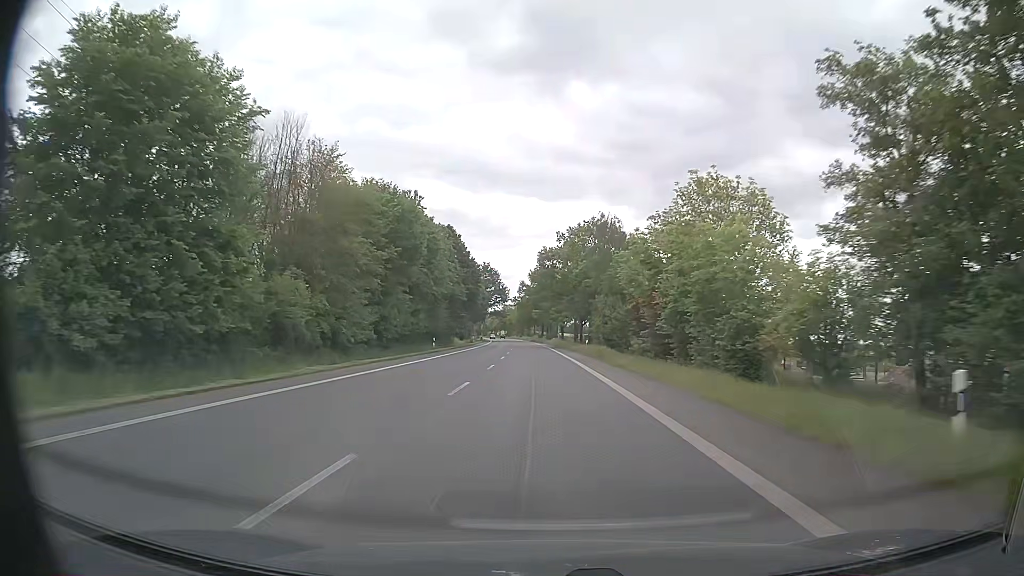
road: primary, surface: asphalt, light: Day
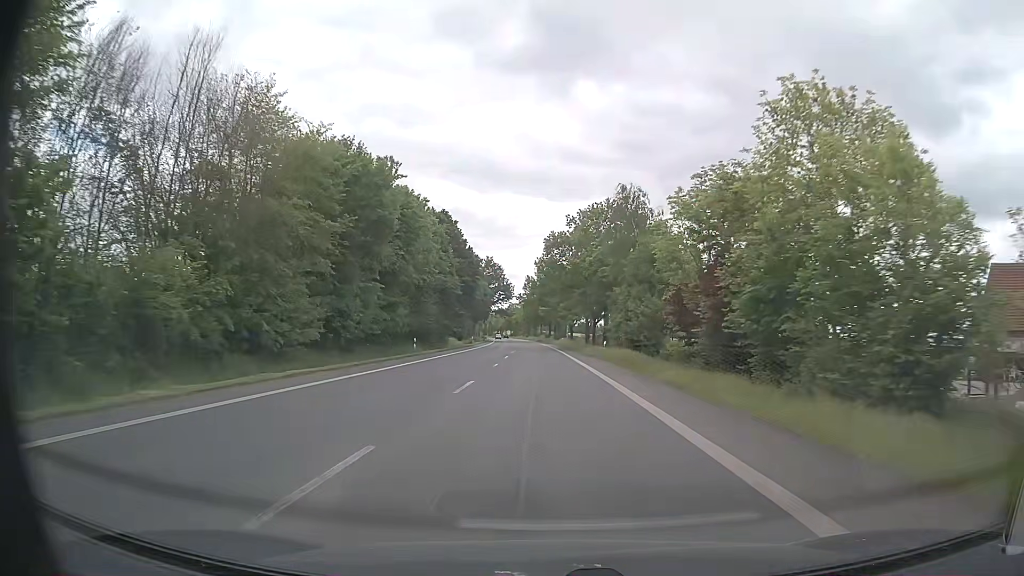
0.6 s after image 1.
(-0.1, +11.3) m; -1°
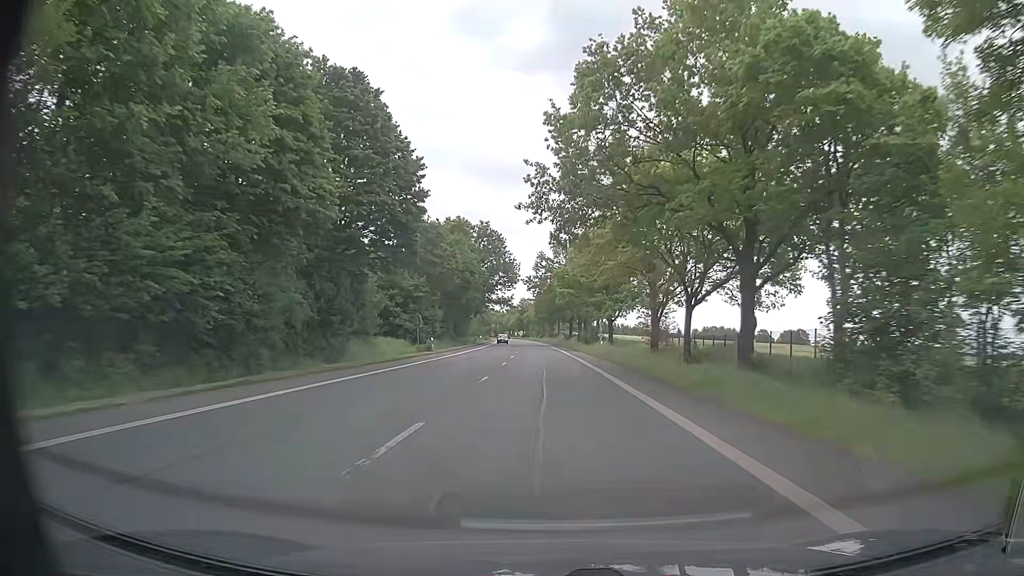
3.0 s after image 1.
(-0.3, +45.1) m; -1°
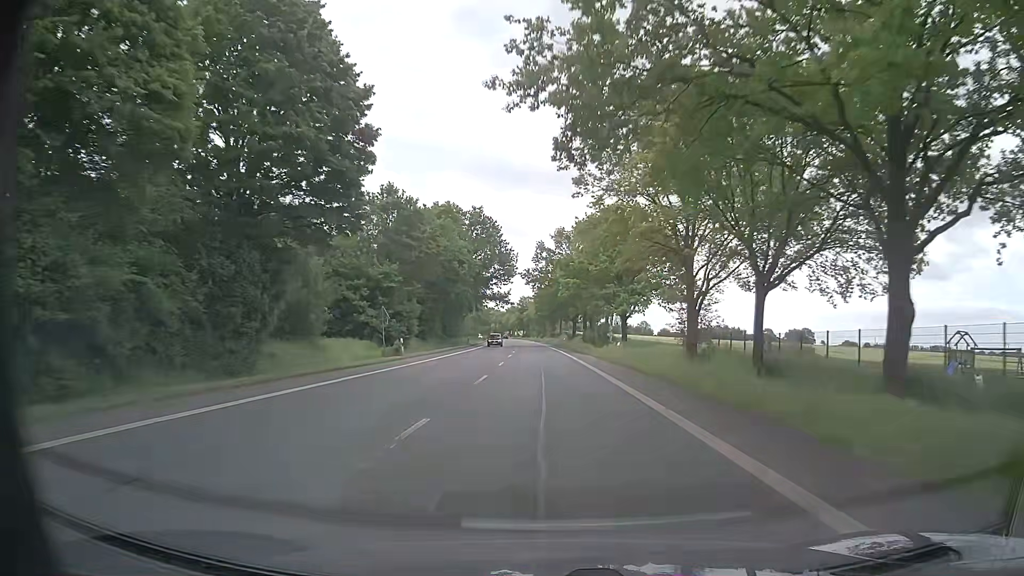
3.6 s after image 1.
(0.0, +11.3) m; 0°
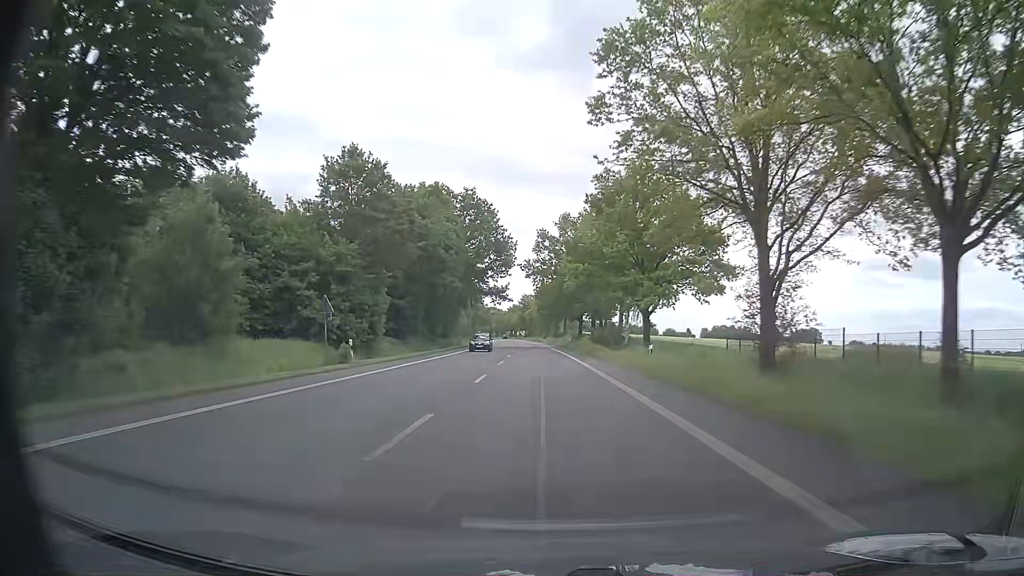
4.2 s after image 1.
(0.0, +11.3) m; 0°
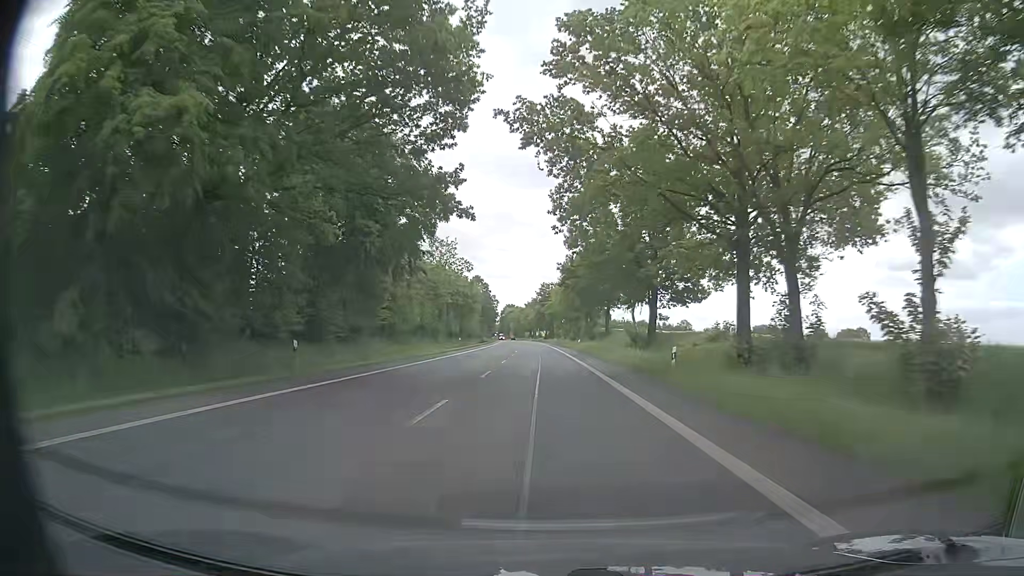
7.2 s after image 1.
(-0.6, +55.9) m; -2°
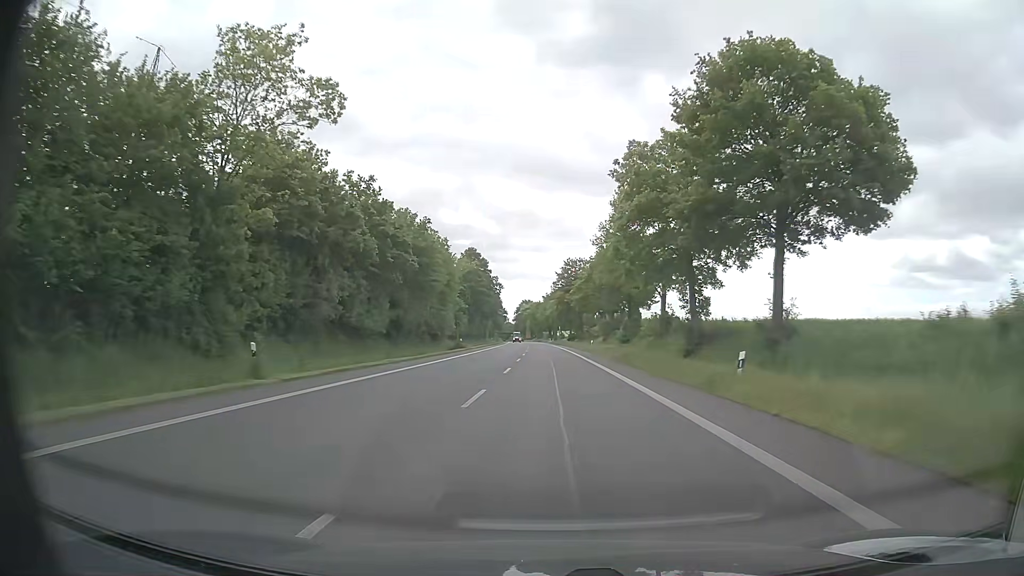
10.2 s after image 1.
(-0.8, +56.0) m; -2°
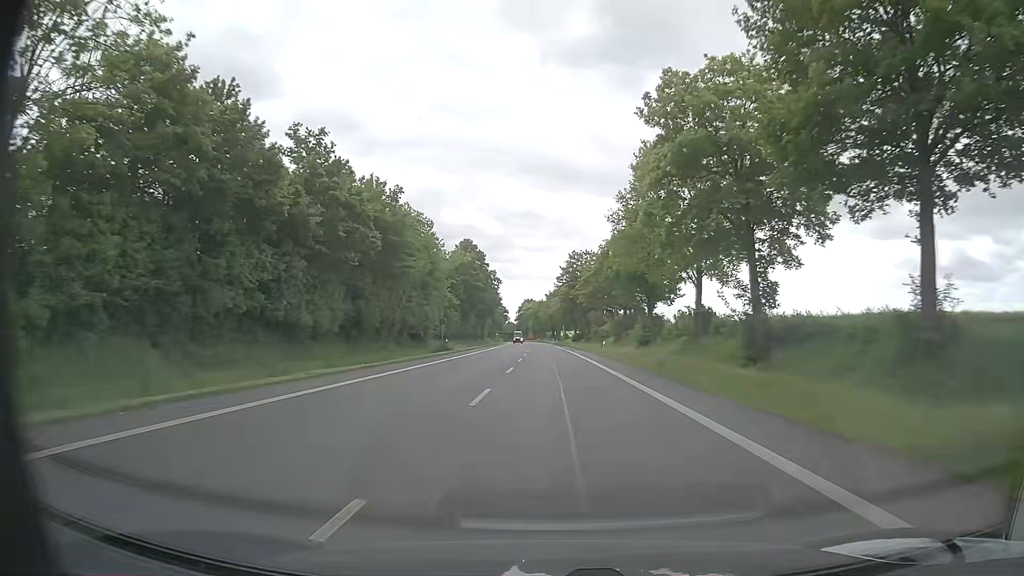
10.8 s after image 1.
(+0.1, +11.2) m; 0°
(0, +10) (0, +20) (0, +30) (0, +40) (0, +50) (0, +60) (0, +70) (0, +80) (-1, +90) (-1, +100) m
